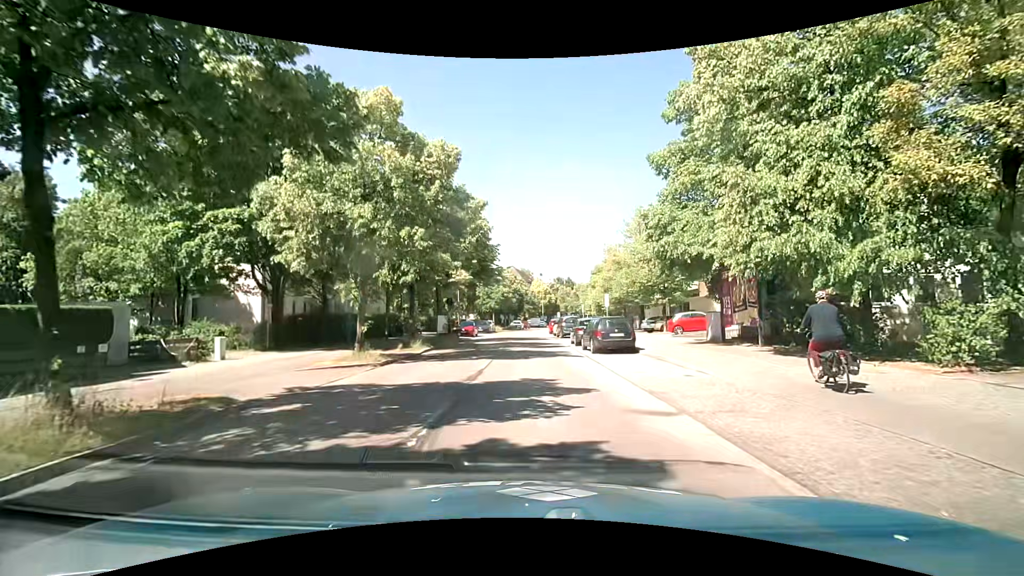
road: tertiary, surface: asphalt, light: Day
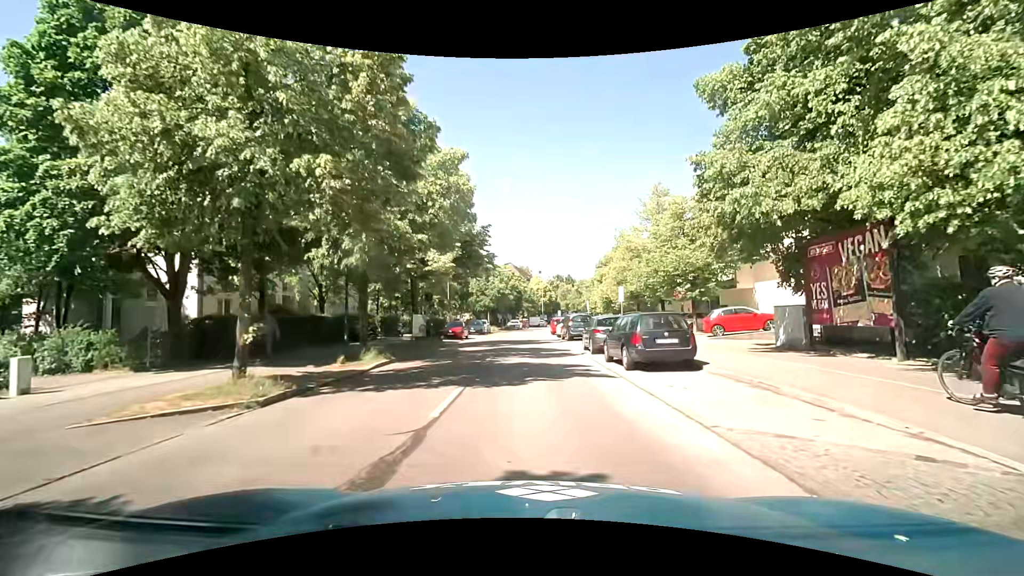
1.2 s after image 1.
(+0.1, +7.2) m; 0°
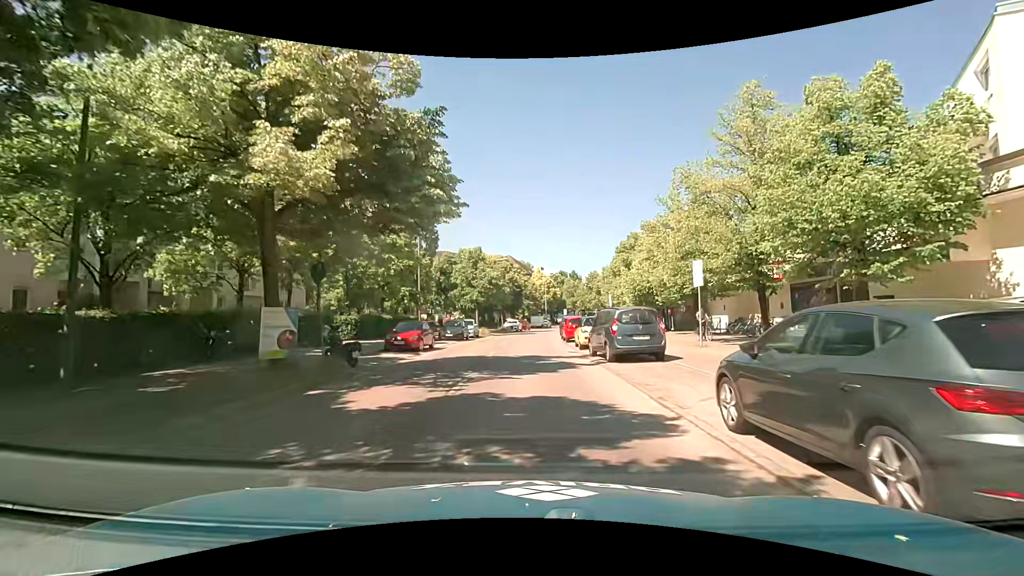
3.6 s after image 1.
(+0.2, +15.8) m; +1°
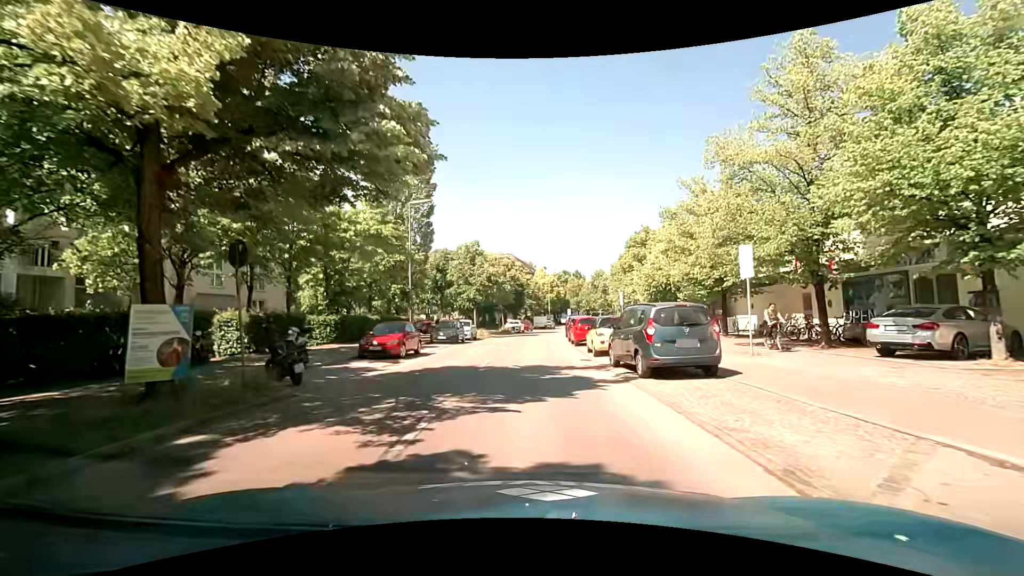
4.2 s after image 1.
(-0.1, +4.0) m; -1°
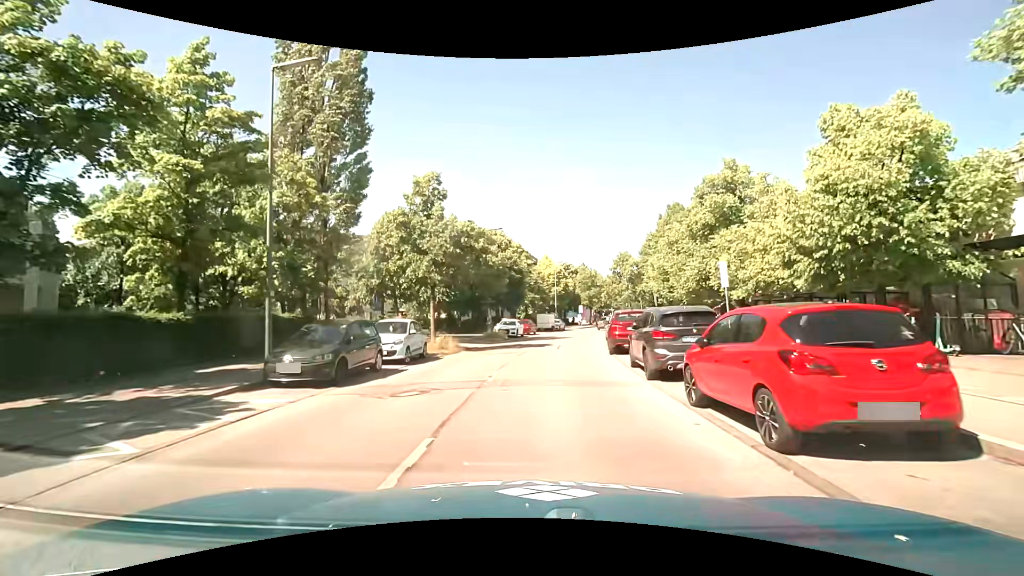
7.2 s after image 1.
(-0.2, +20.7) m; 0°
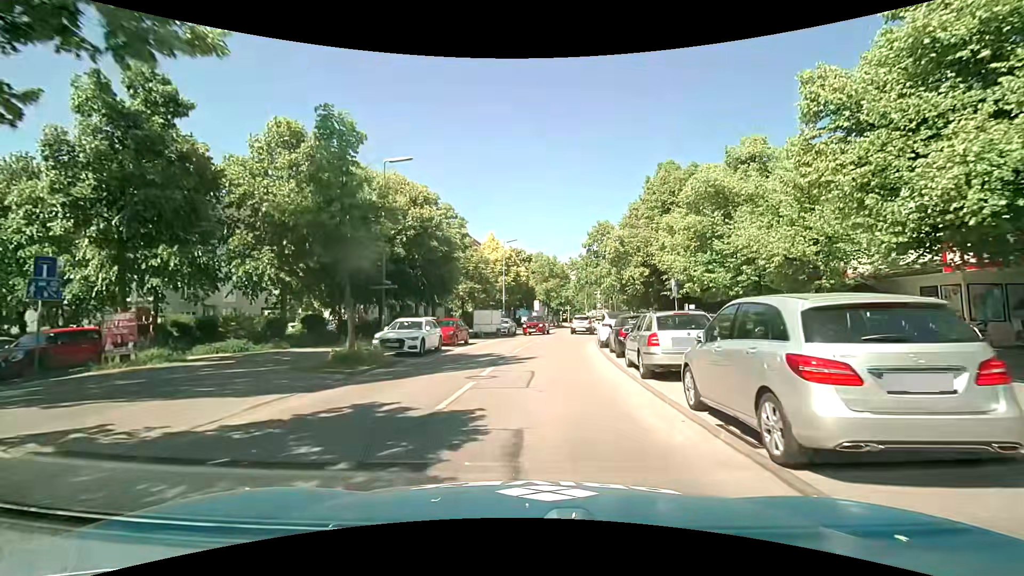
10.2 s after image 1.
(+1.0, +20.7) m; +5°
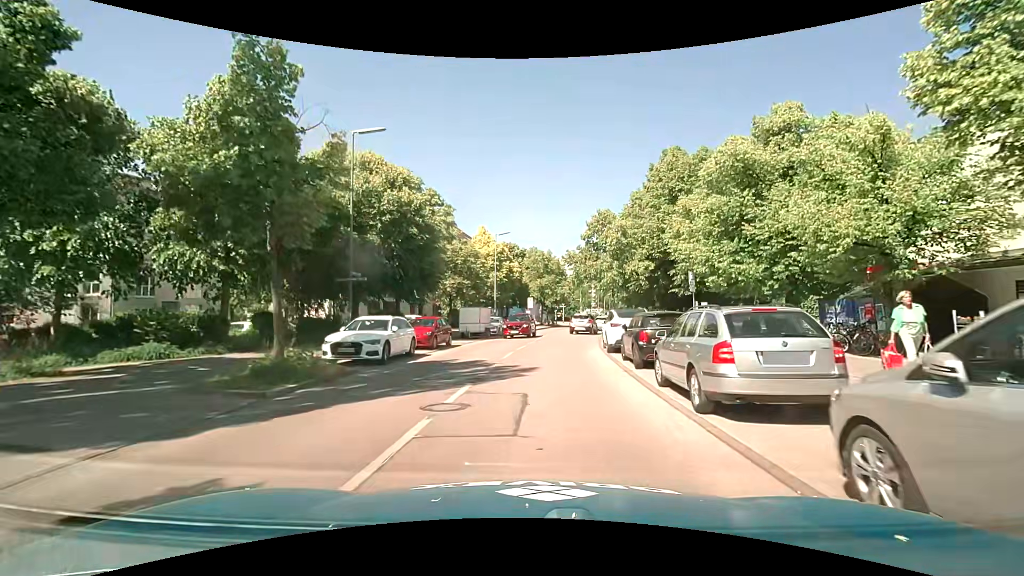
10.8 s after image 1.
(+0.1, +4.0) m; +1°
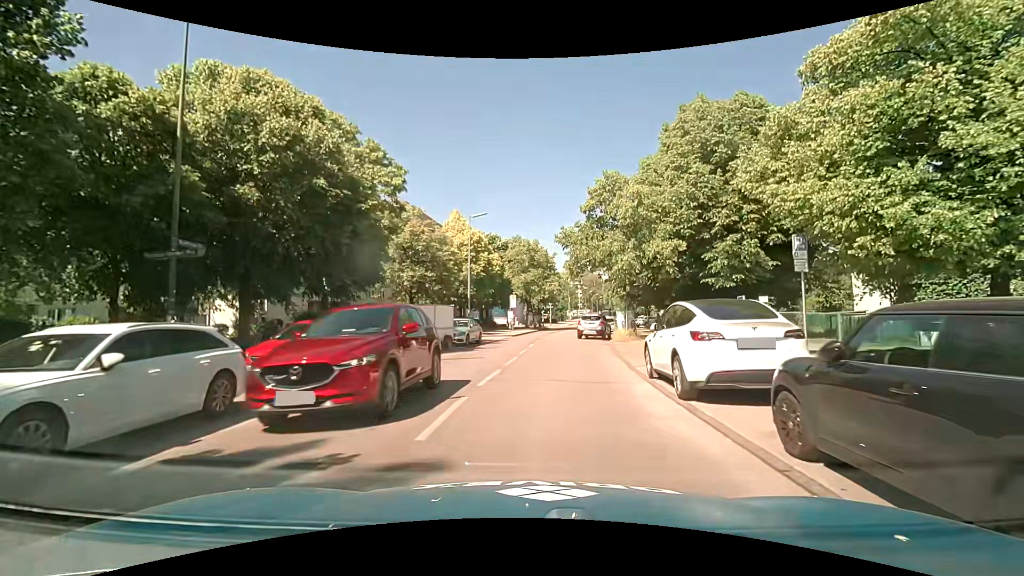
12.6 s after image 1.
(+0.4, +10.5) m; +2°
